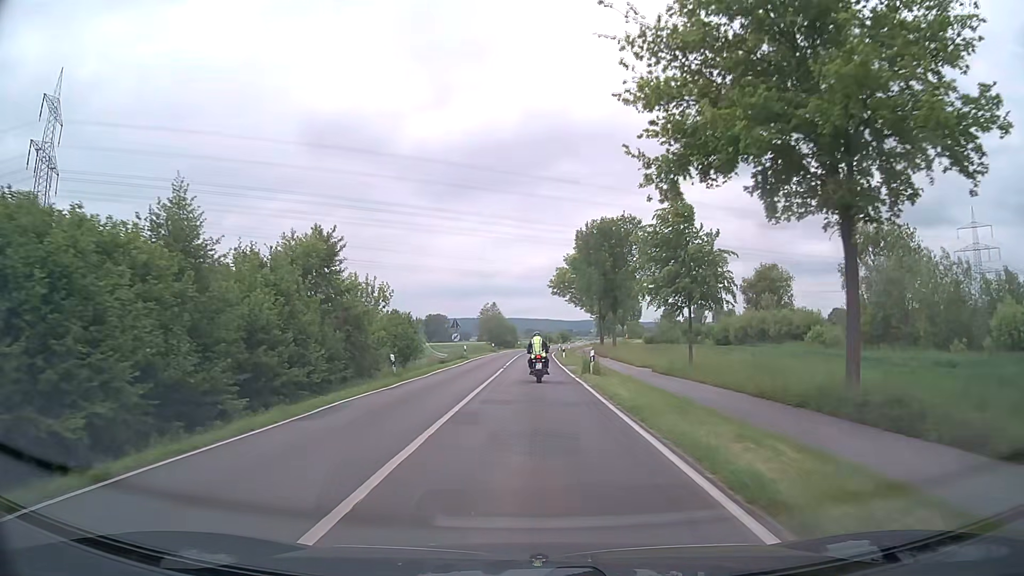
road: secondary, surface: asphalt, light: Day
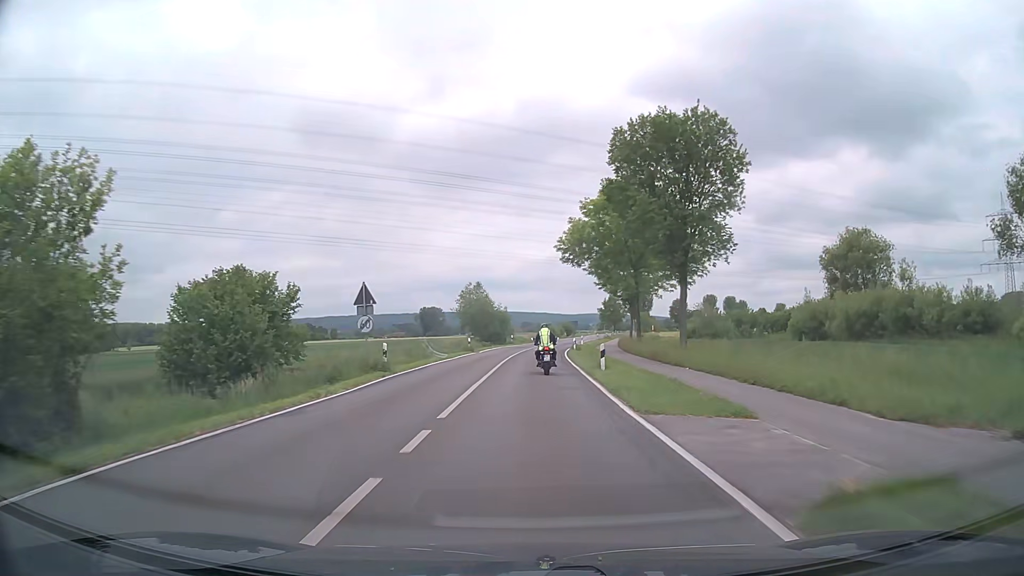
(+0.1, +28.1) m; 0°
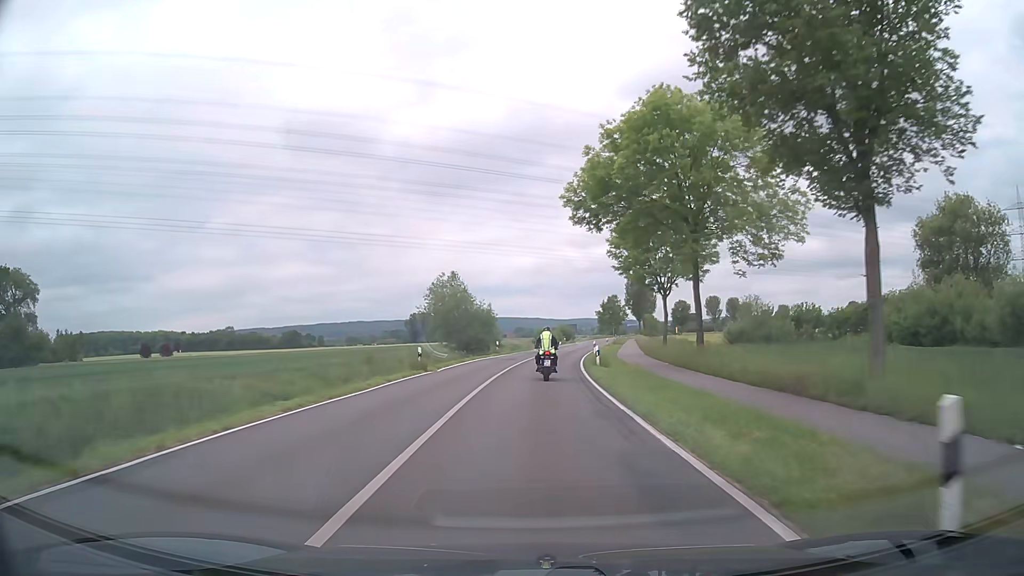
(+0.1, +19.6) m; 0°
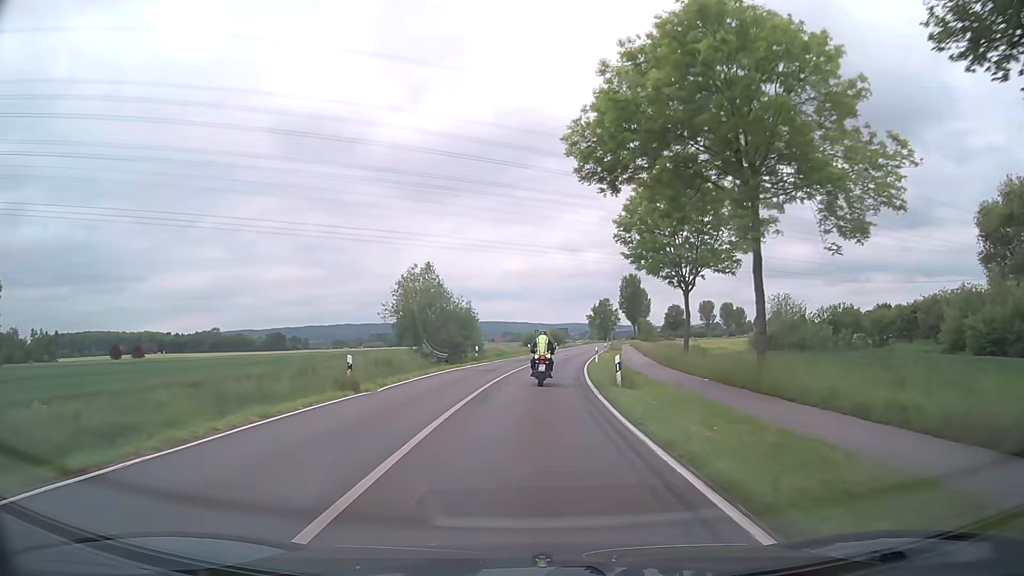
(+0.1, +9.7) m; +1°
(0, +10) (+1, +20) (+1, +30) (+2, +40) (+3, +50) (+4, +60) (+6, +70) (+7, +80) (+8, +90) (+10, +99) m
